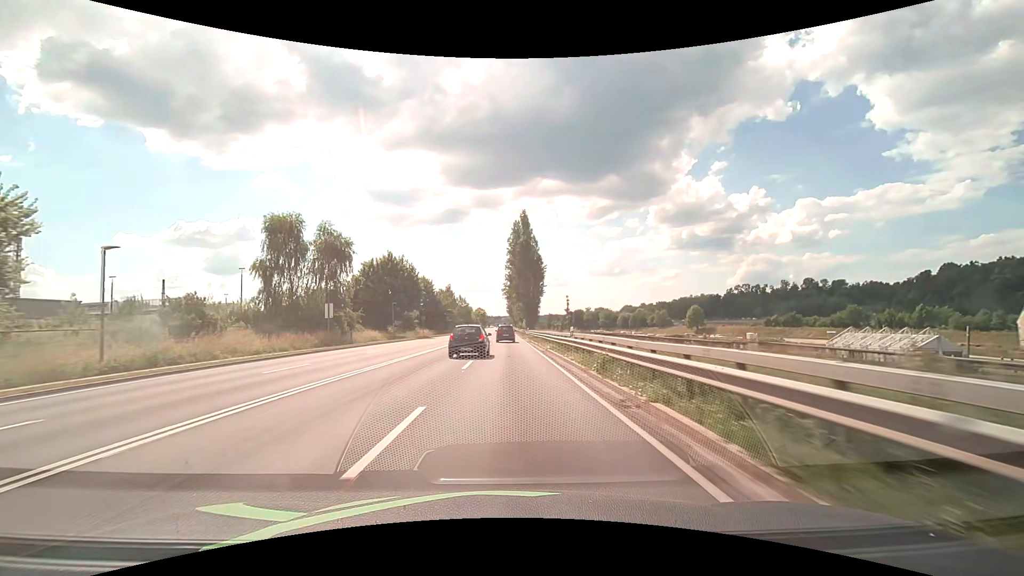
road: primary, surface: asphalt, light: Day
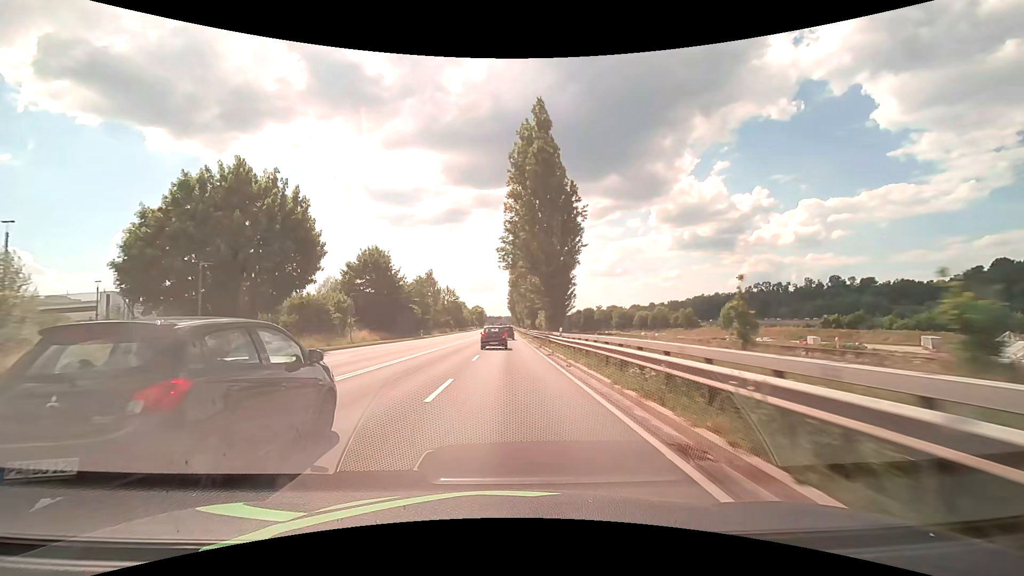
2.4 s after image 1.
(0.0, +43.2) m; 0°
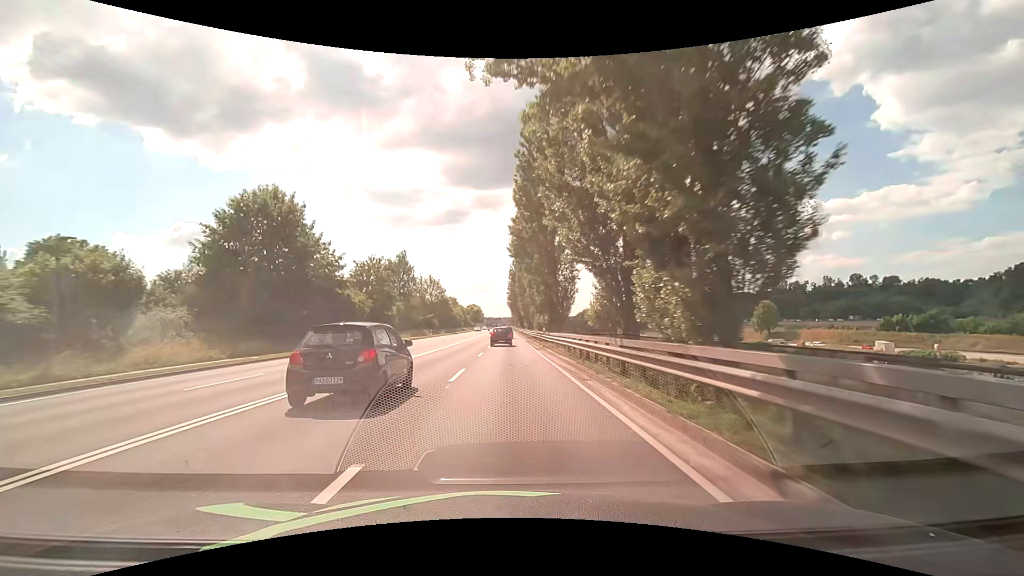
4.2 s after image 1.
(0.0, +32.4) m; 0°
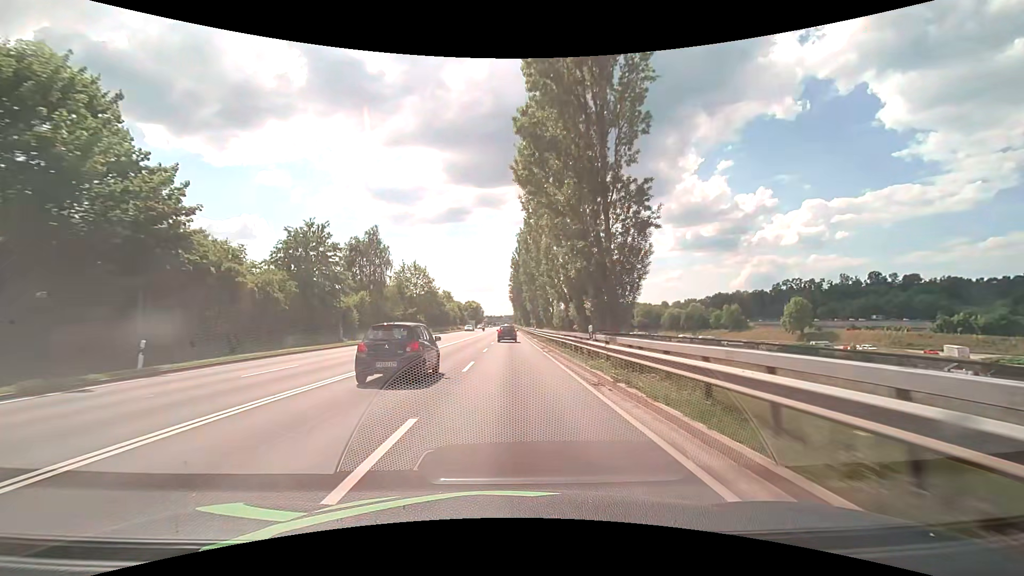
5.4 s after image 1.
(-0.1, +21.5) m; 0°
(0, +10) (0, +20) (0, +30) (0, +40) (0, +50) (0, +60) (0, +70) (0, +80) (0, +90) (+1, +100) m
